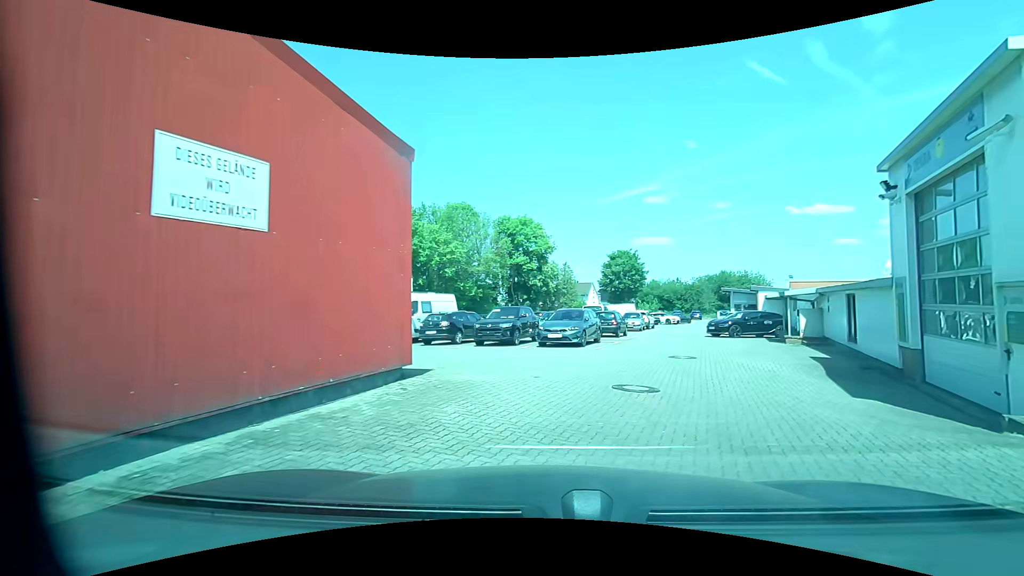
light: Day
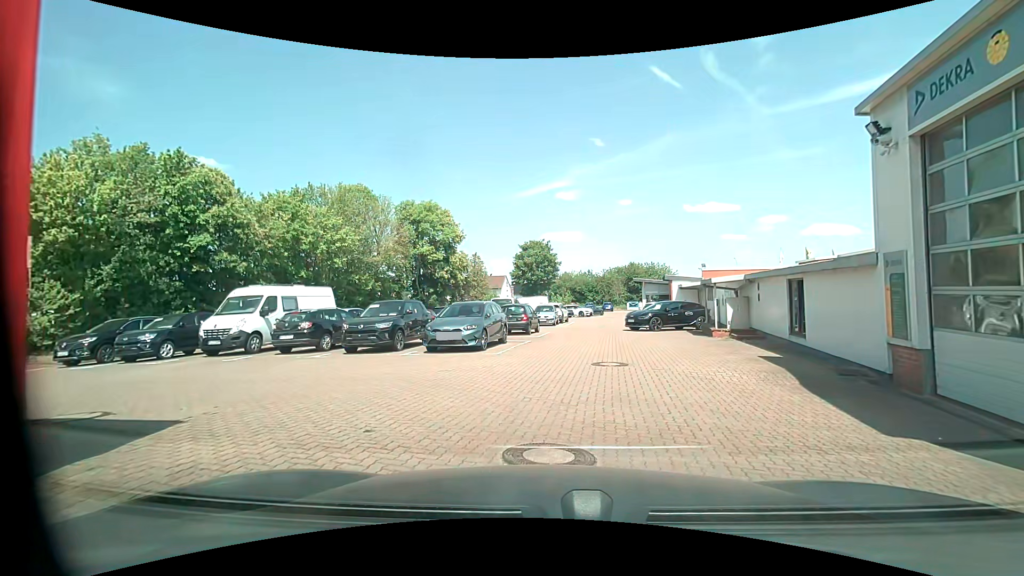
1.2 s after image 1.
(+0.6, +4.4) m; +13°
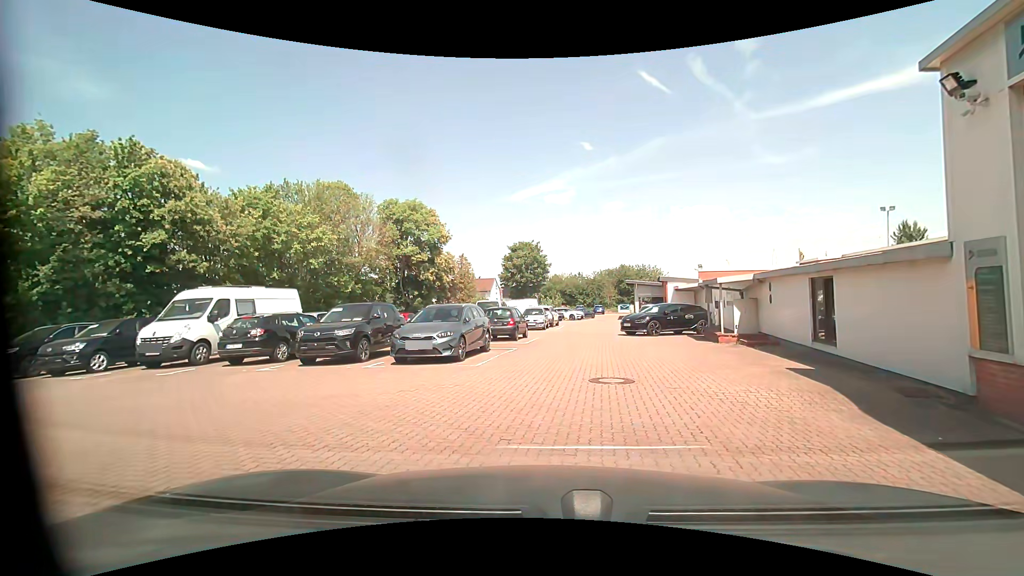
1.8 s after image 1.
(0.0, +2.1) m; +2°
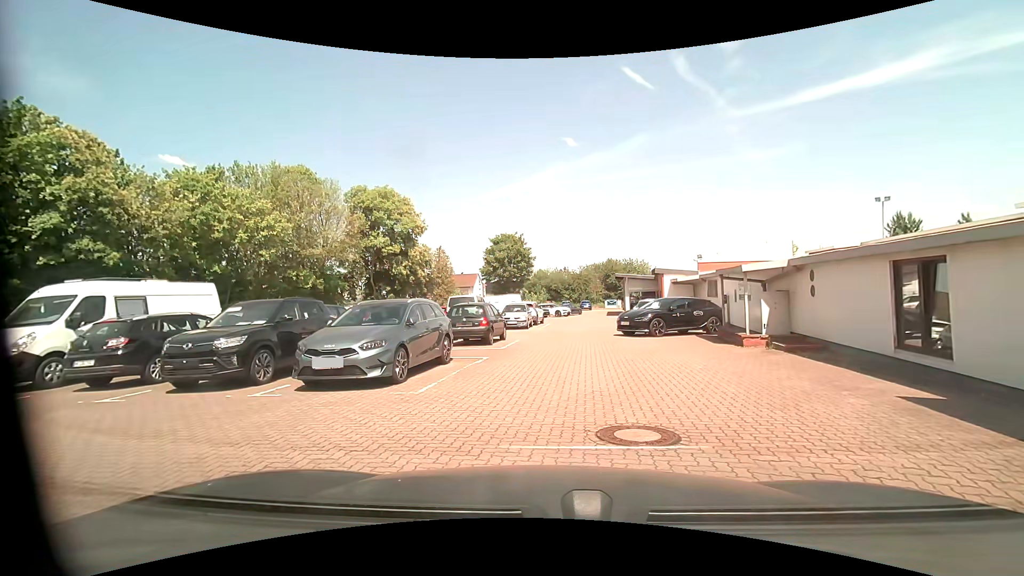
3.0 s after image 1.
(0.0, +4.0) m; 0°
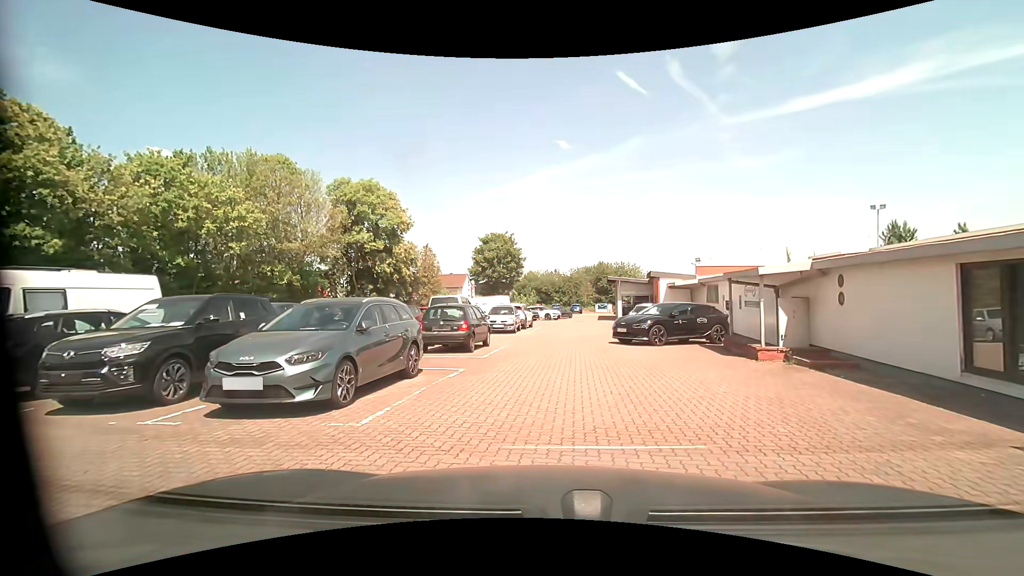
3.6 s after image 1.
(0.0, +1.9) m; +2°
